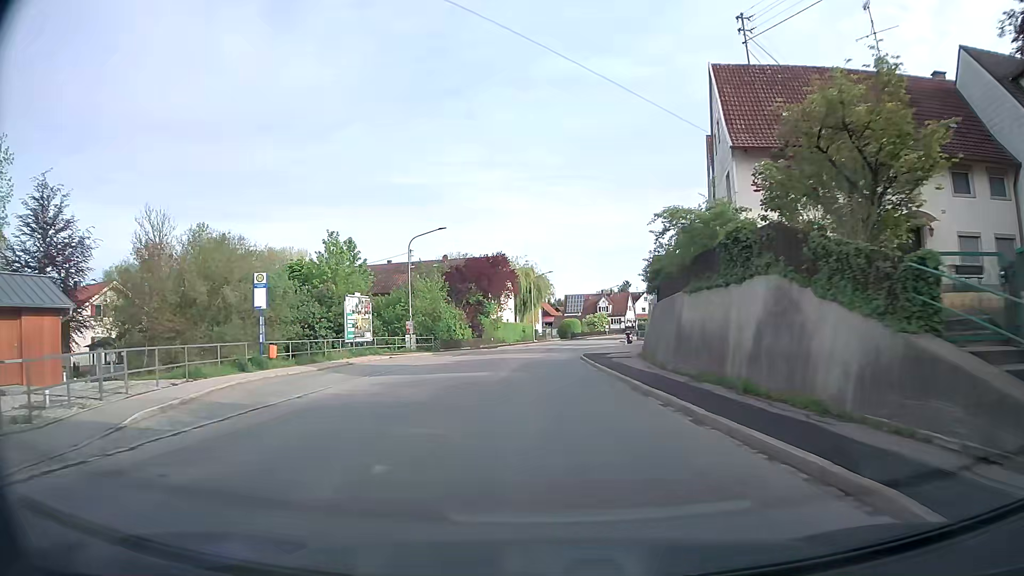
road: tertiary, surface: asphalt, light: Day
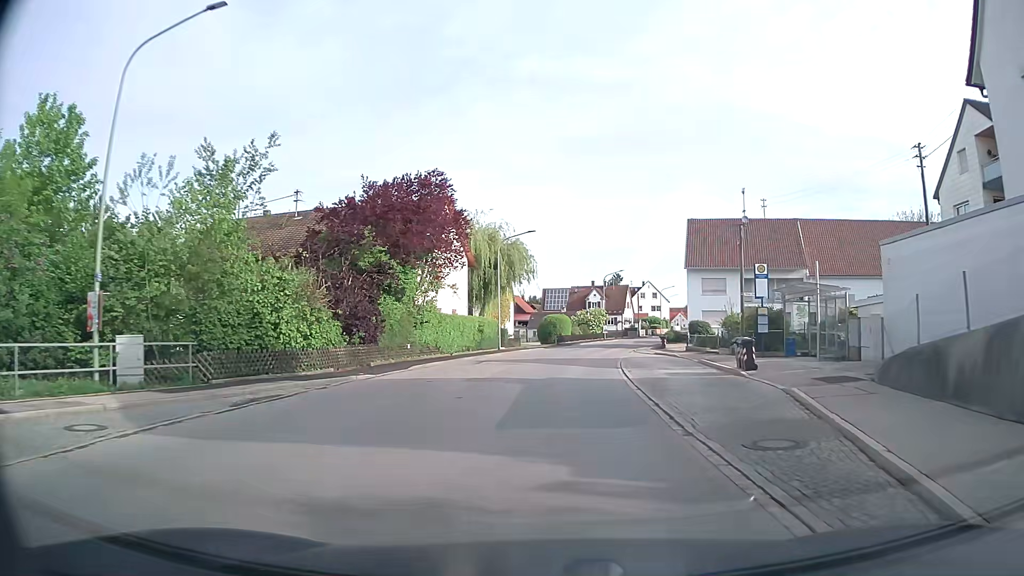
(-0.4, +34.6) m; +2°
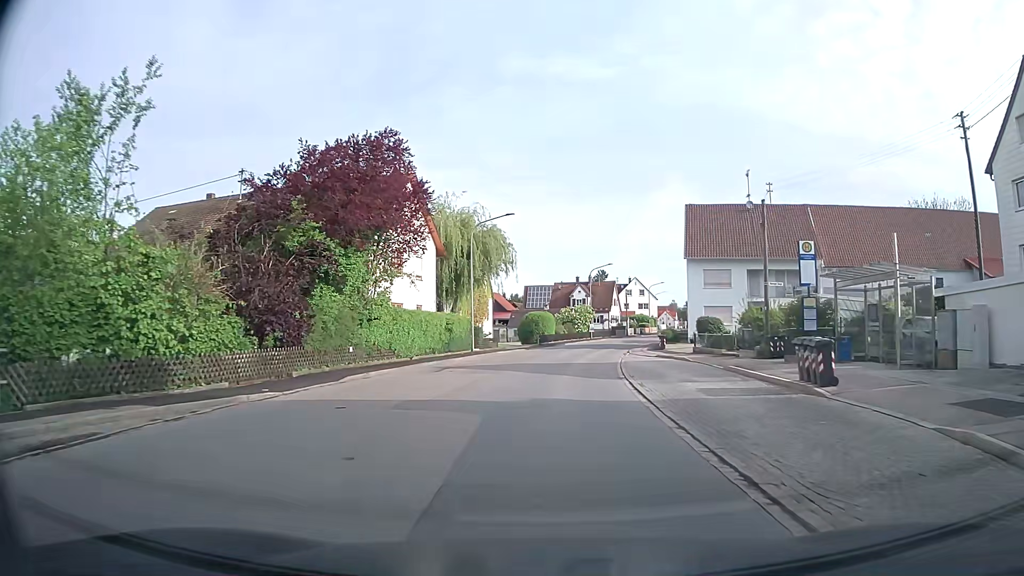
(+0.1, +6.8) m; +2°
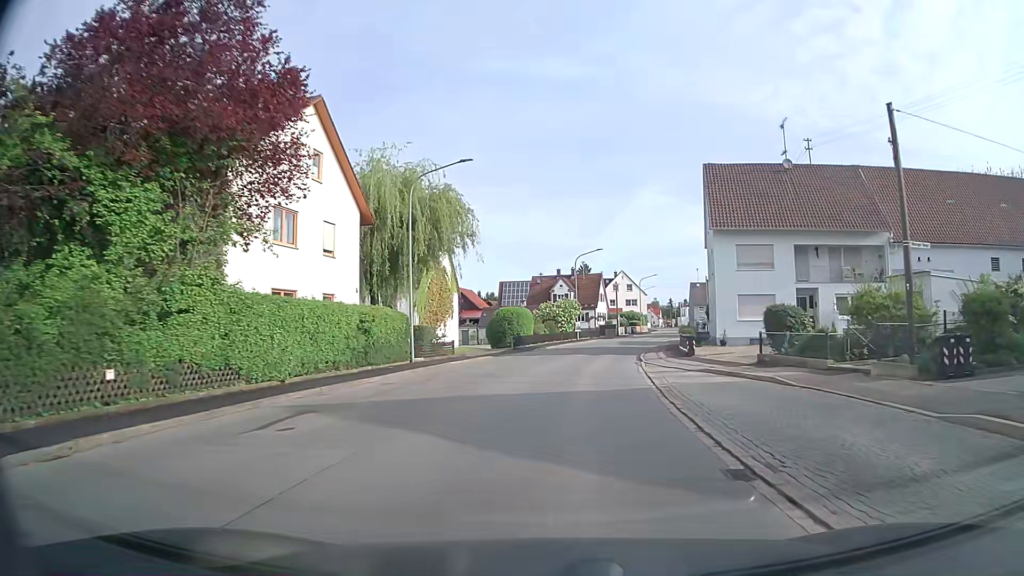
(+0.1, +13.9) m; +1°
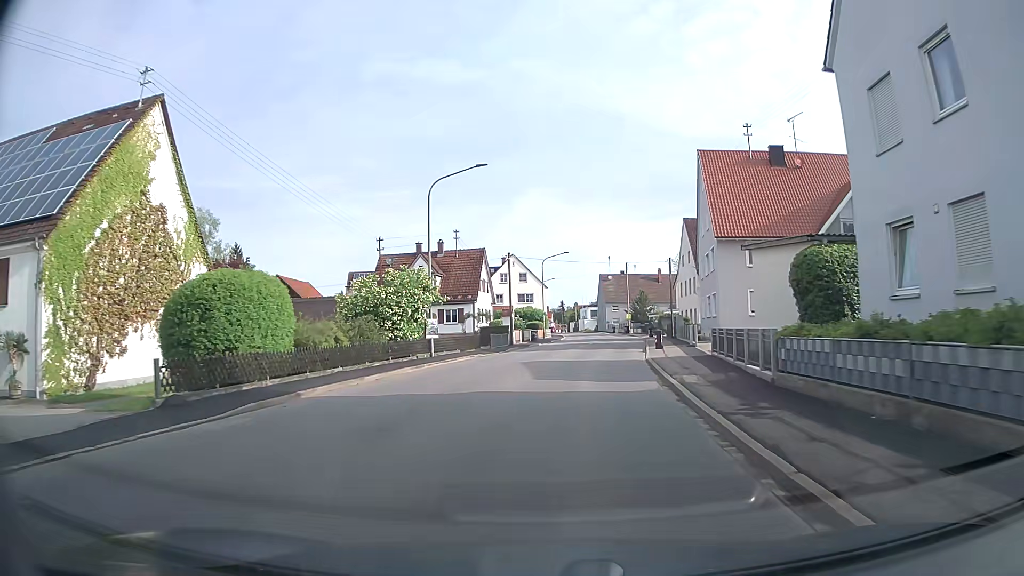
(+2.9, +34.8) m; +10°
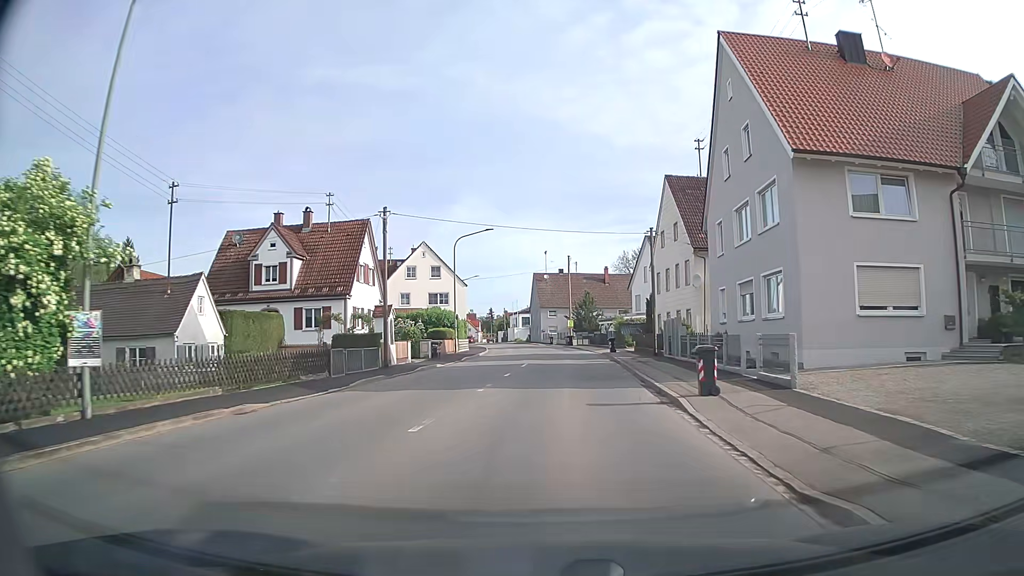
(+1.2, +21.0) m; +6°
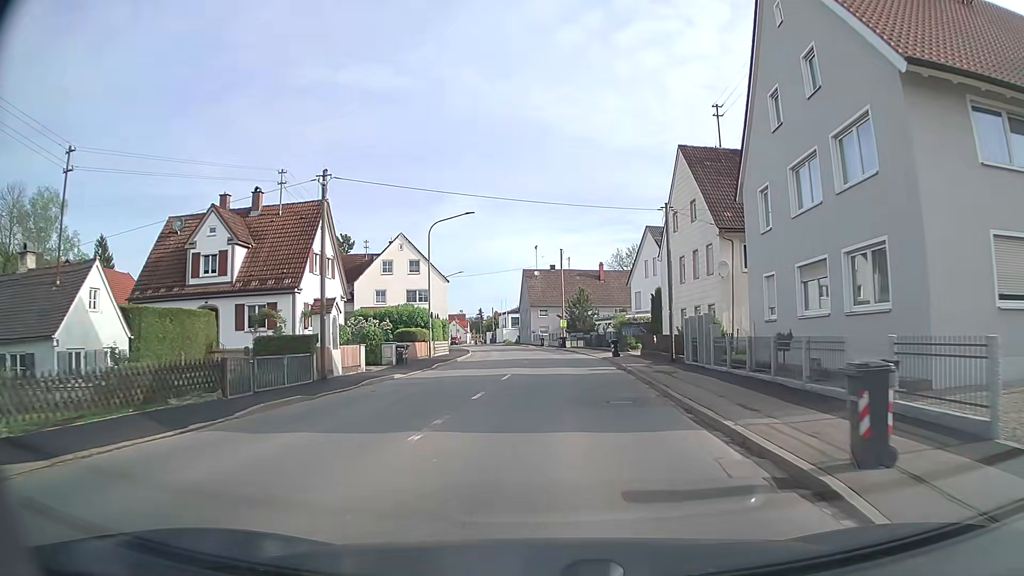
(0.0, +7.0) m; +1°
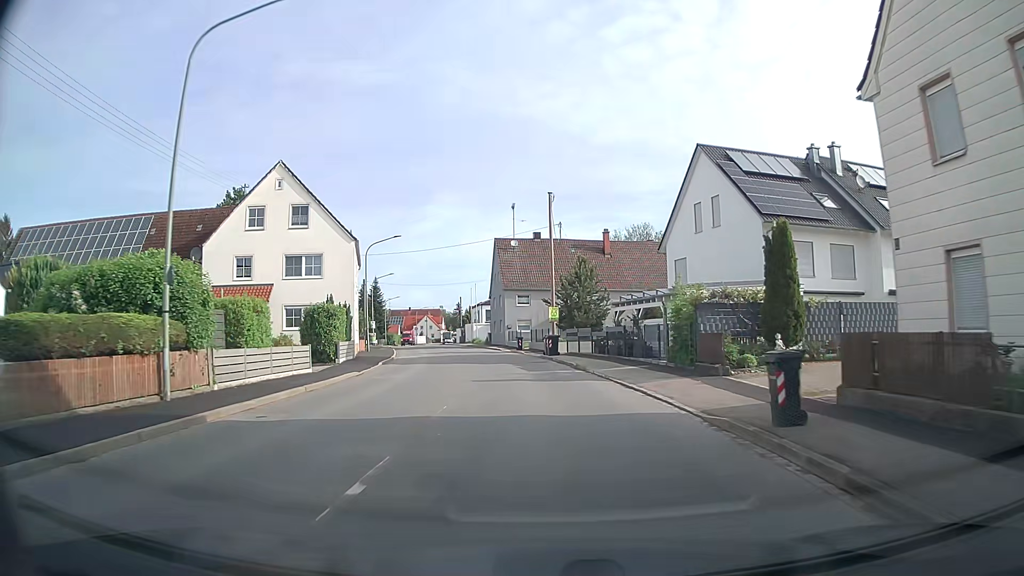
(+0.5, +27.9) m; +1°
(0, +10) (-1, +20) (-2, +30) (-3, +40) (-5, +50) (-7, +59) (-9, +69) (-12, +79) (-14, +89) (-16, +98) m
